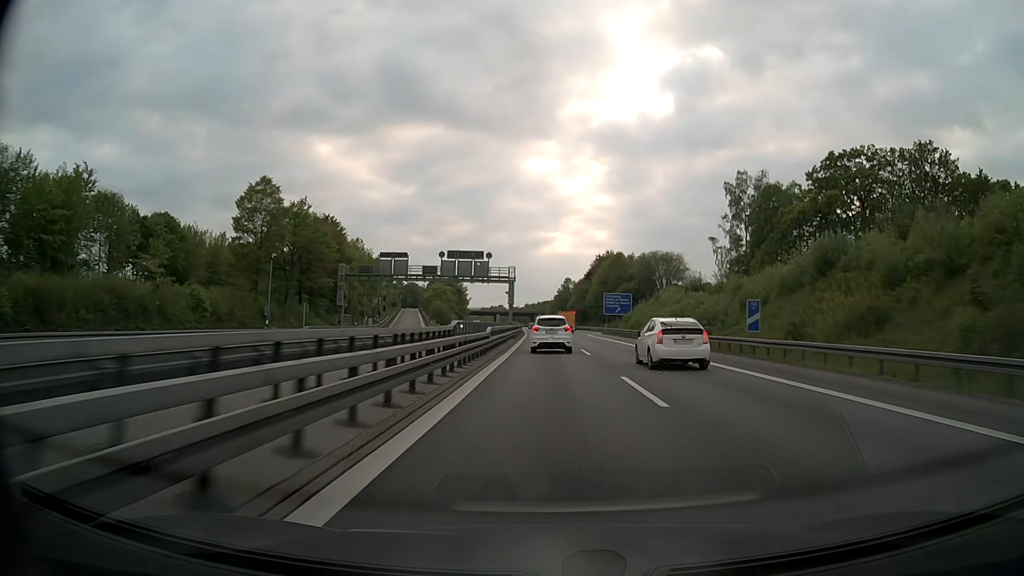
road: motorway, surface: asphalt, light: Day
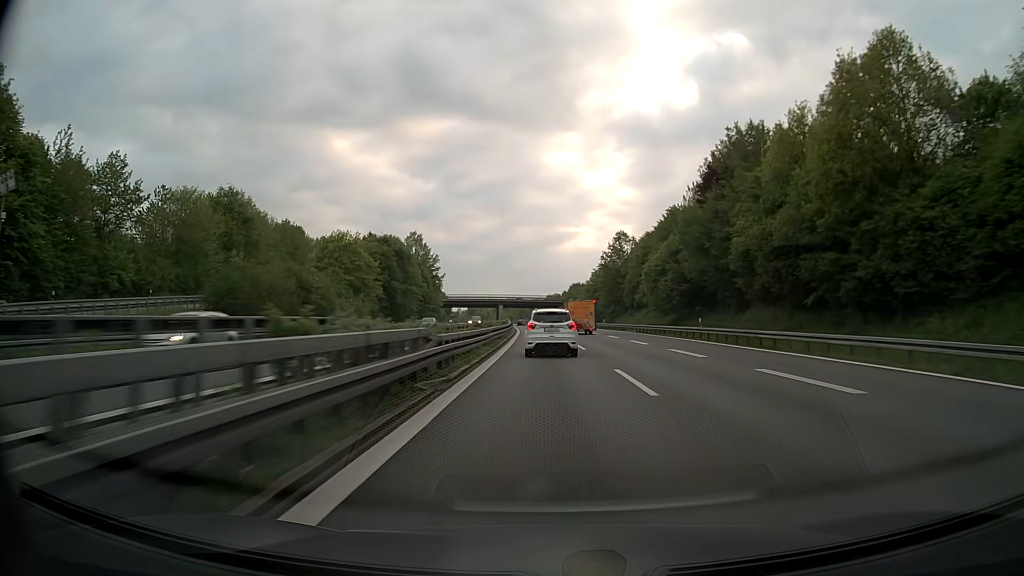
(-1.6, +107.3) m; -2°
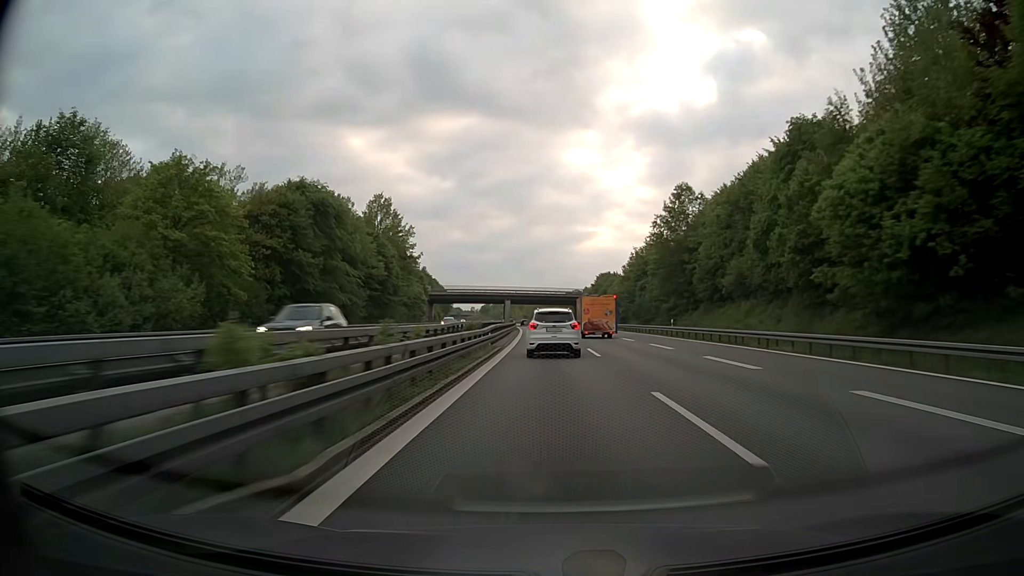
(-0.5, +41.4) m; -2°
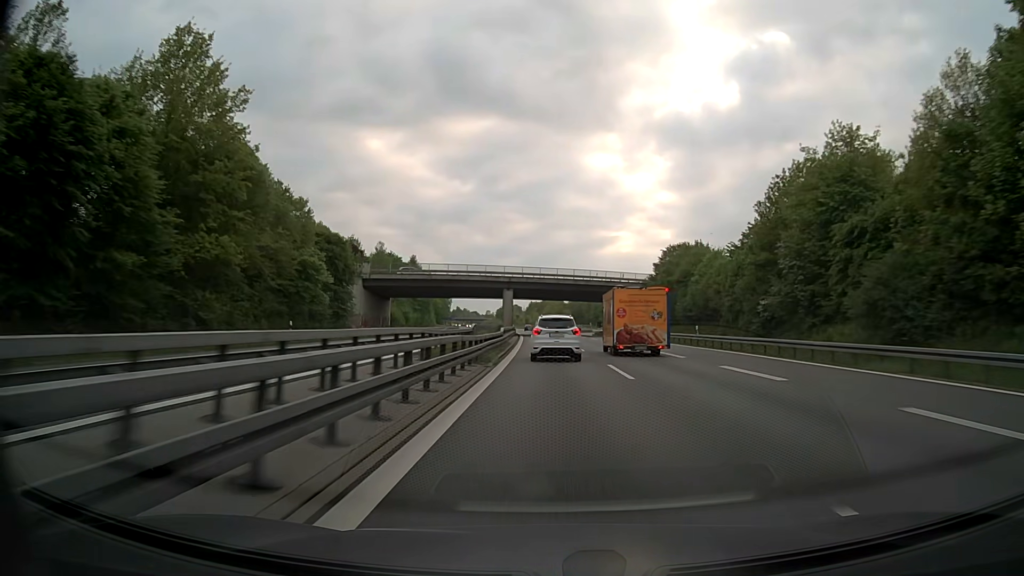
(-1.1, +61.5) m; -2°
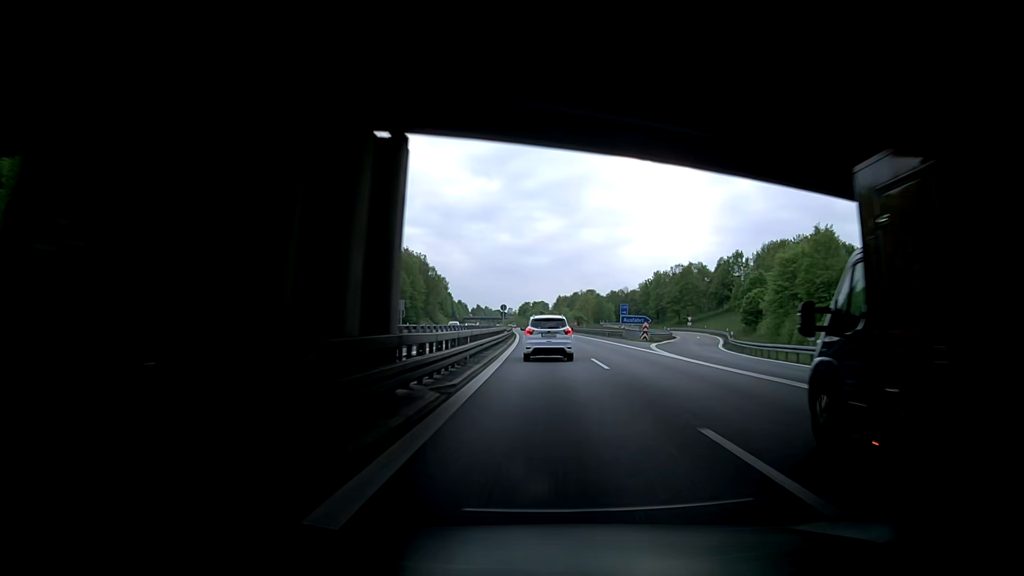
(-1.7, +86.8) m; -3°
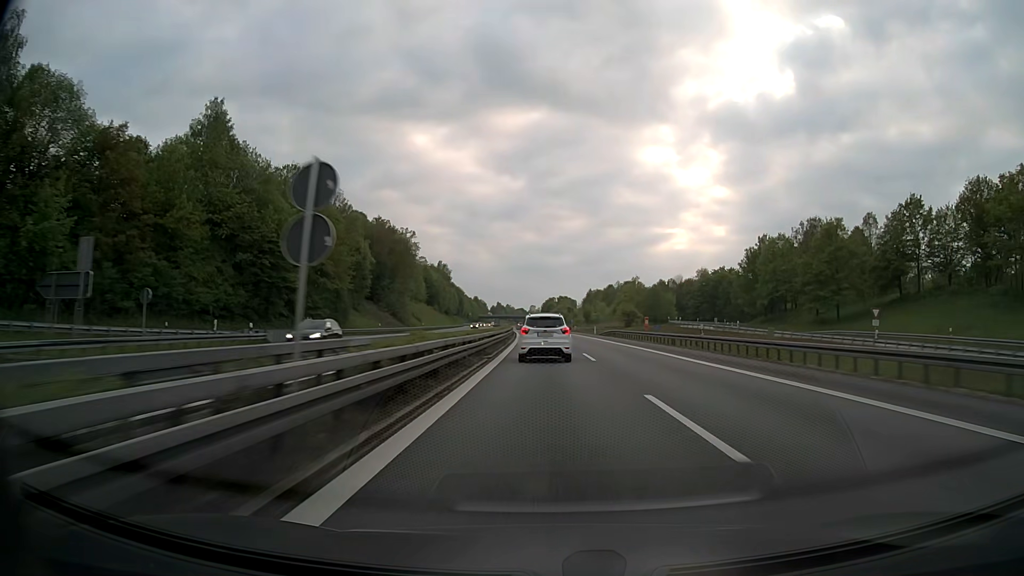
(-1.0, +68.2) m; -2°
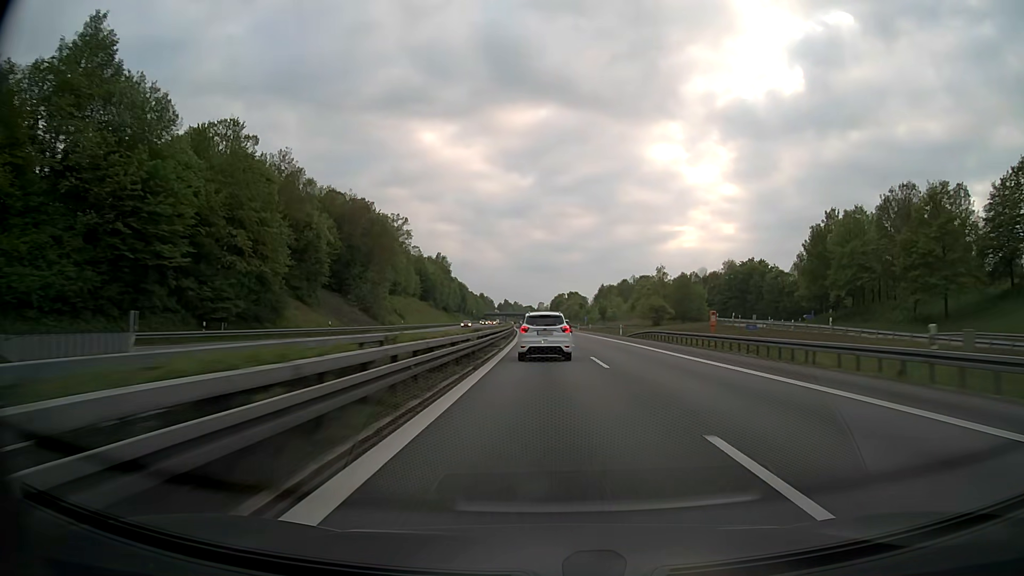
(-0.1, +22.8) m; -1°
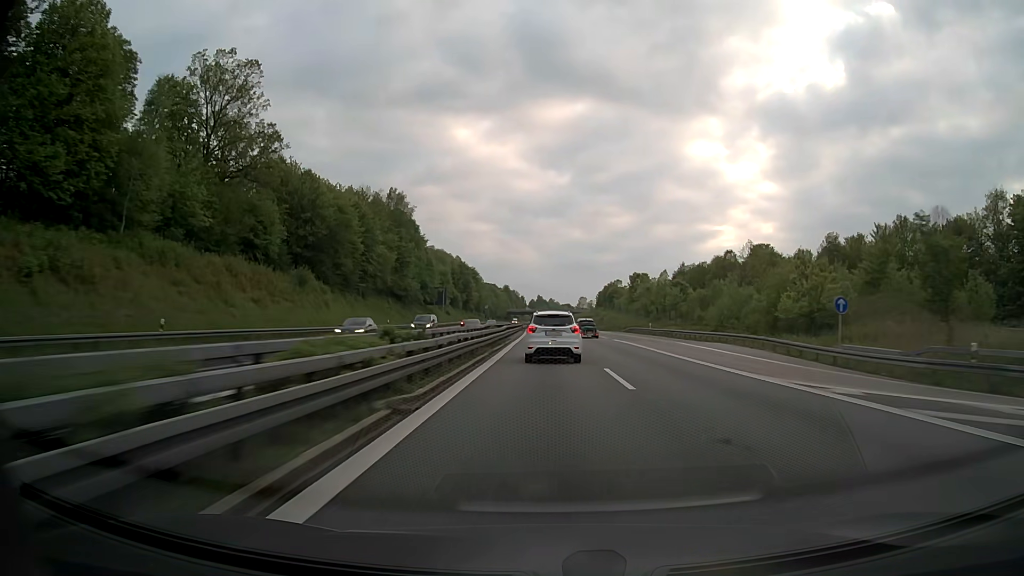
(-3.5, +114.2) m; -3°
(0, +10) (0, +20) (0, +30) (0, +40) (0, +50) (-1, +60) (-1, +70) (-1, +80) (-1, +90) (-1, +100) m
